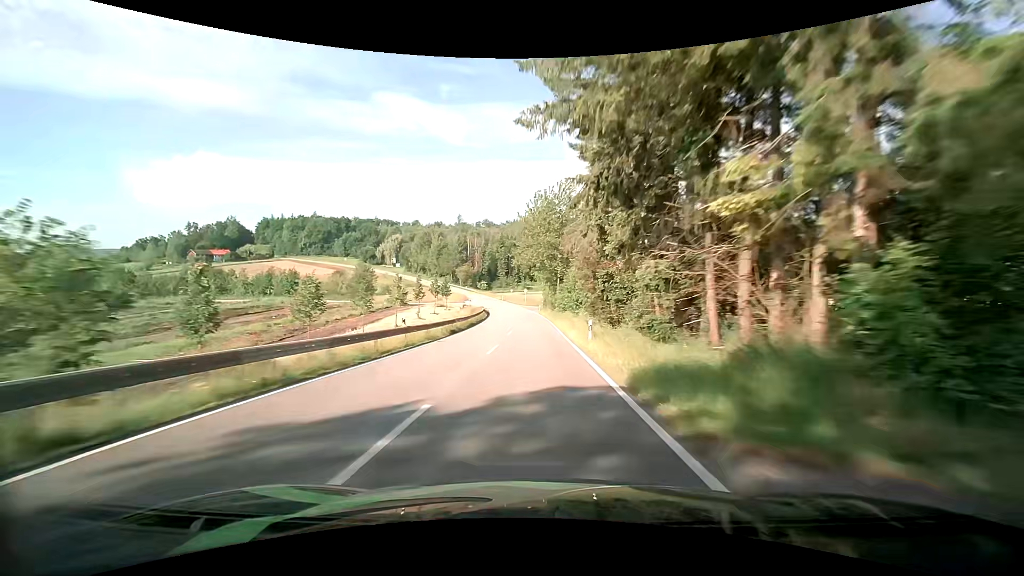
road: tertiary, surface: asphalt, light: Day
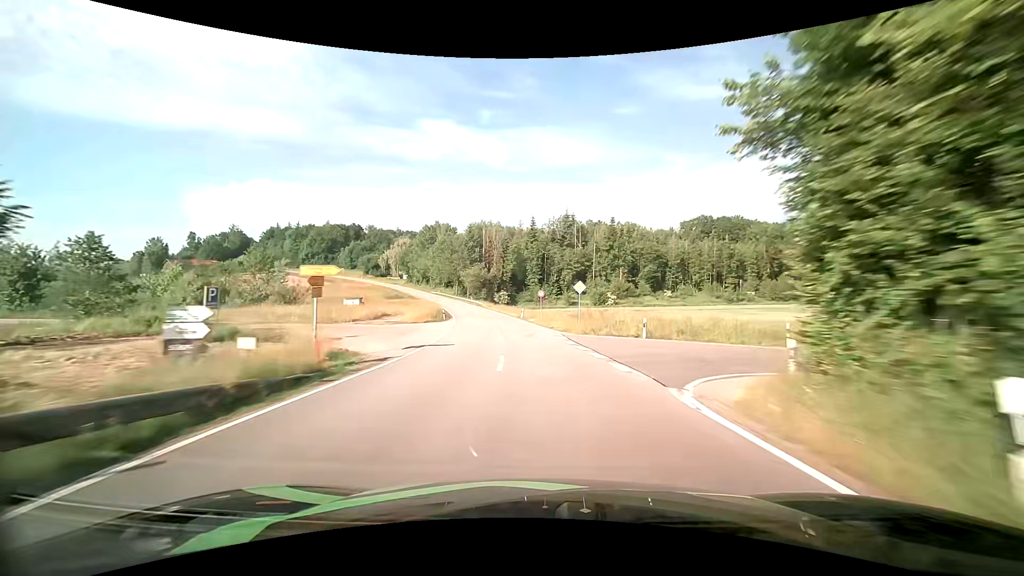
(-2.3, +66.5) m; -4°
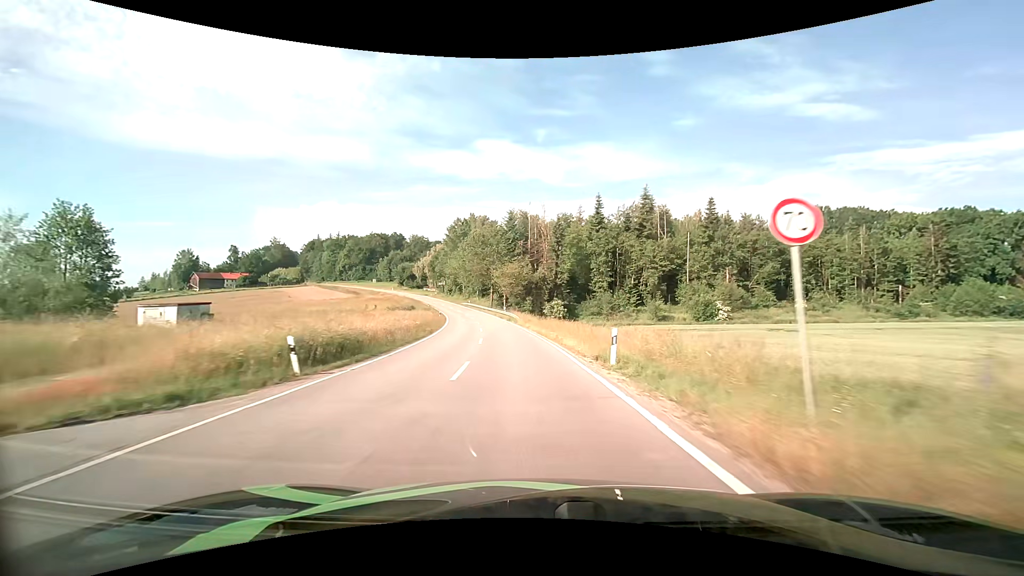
(-2.0, +38.6) m; -6°
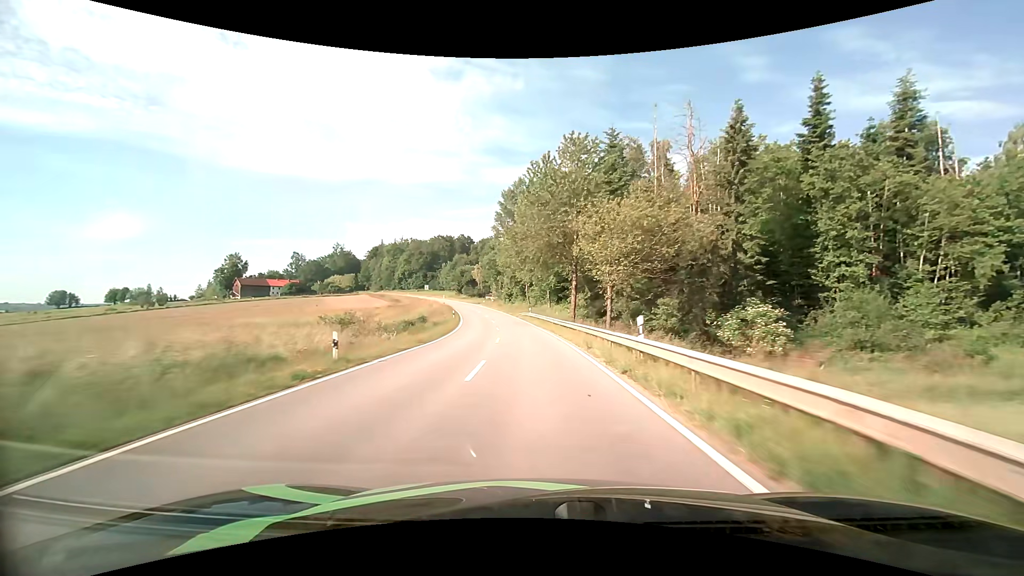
(-4.6, +49.5) m; -10°
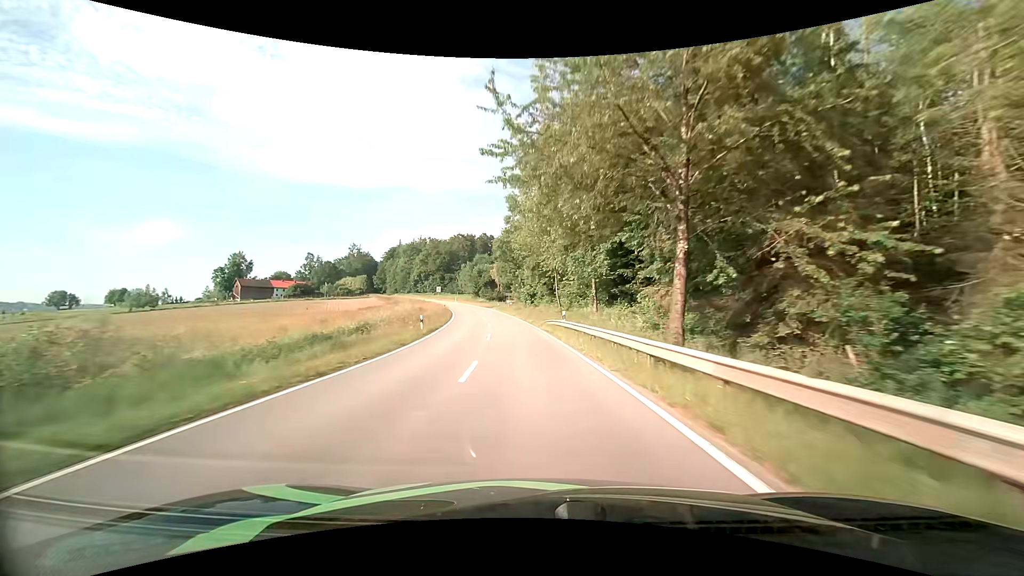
(-0.7, +25.2) m; -3°
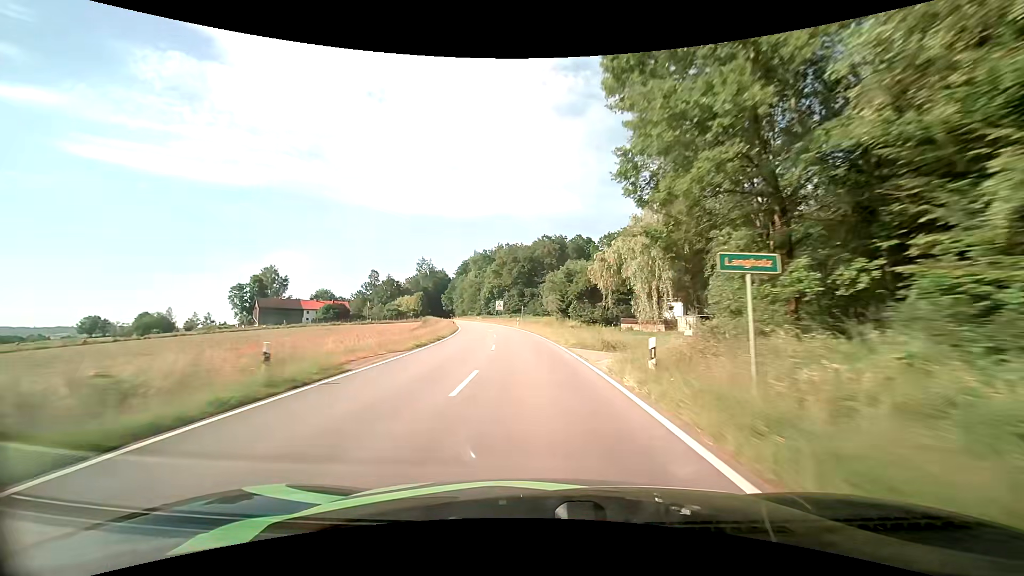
(-5.7, +63.3) m; -11°
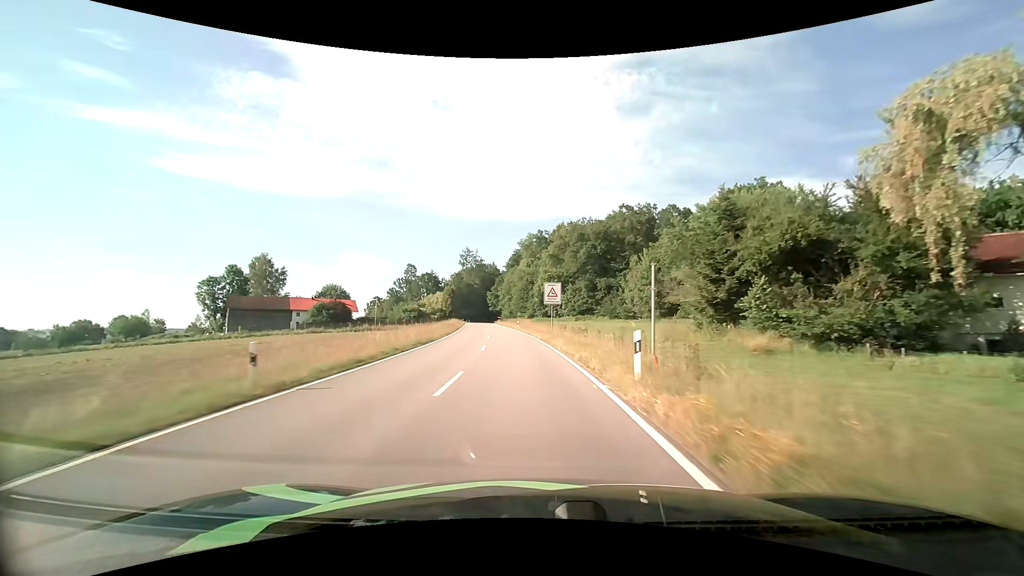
(-3.2, +50.0) m; -7°
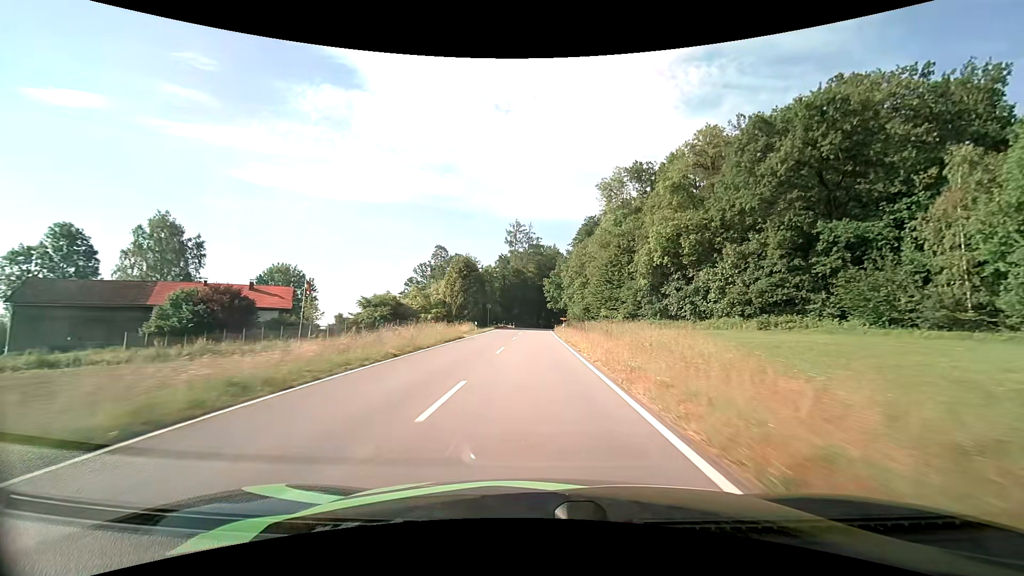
(-5.3, +64.5) m; -7°
(0, +10) (0, +20) (0, +30) (0, +40) (0, +50) (0, +60) (0, +70) (0, +80) (+1, +90) (+1, +100) m
